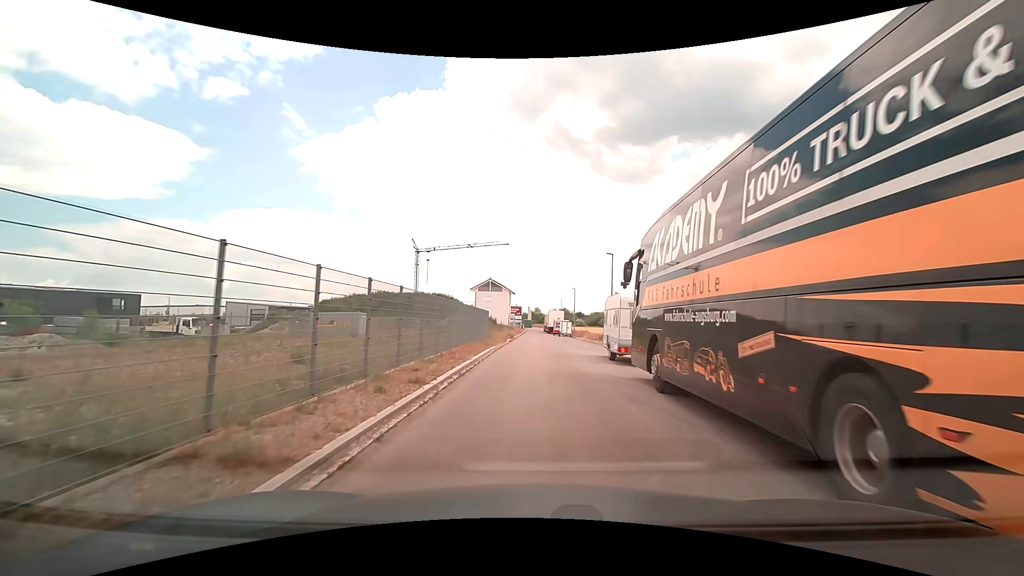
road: residential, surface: asphalt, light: Day
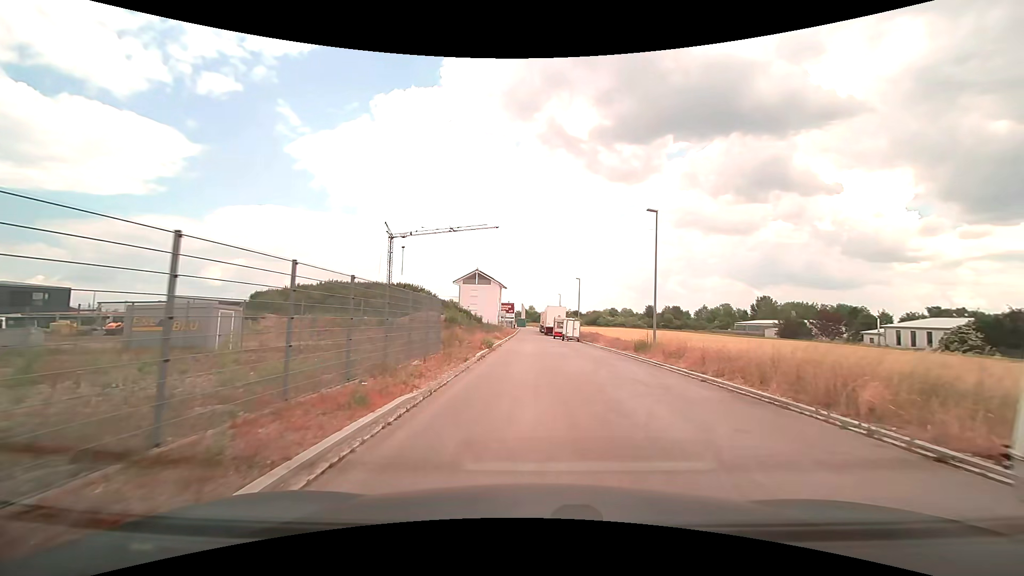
(+0.1, +18.2) m; +1°
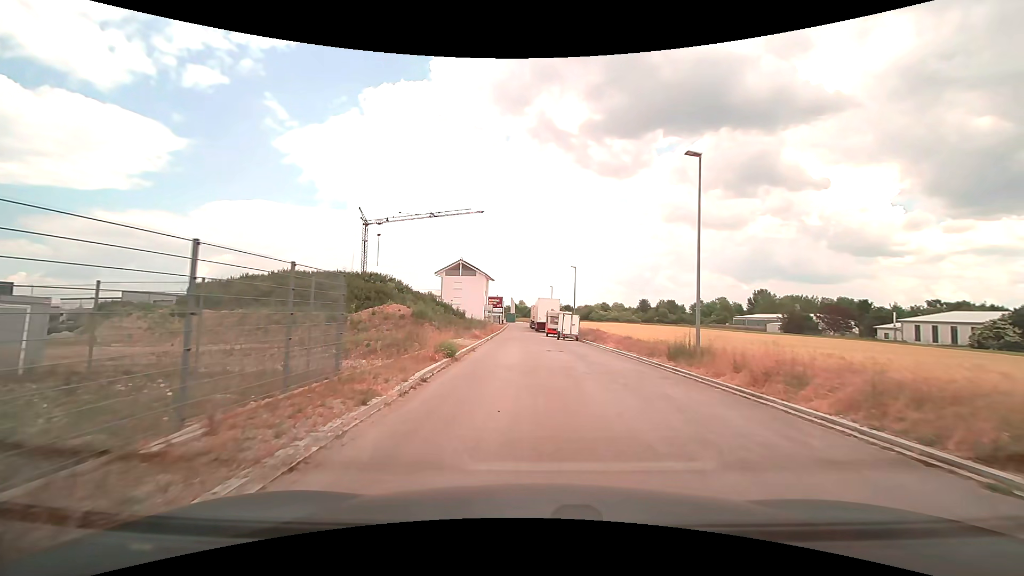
(+0.1, +9.2) m; +1°
(0, +10) (0, +20) (-1, +30) (-1, +40) (-2, +50) (-2, +60) (-3, +70) (-3, +80) (-3, +90) (-3, +100) m
